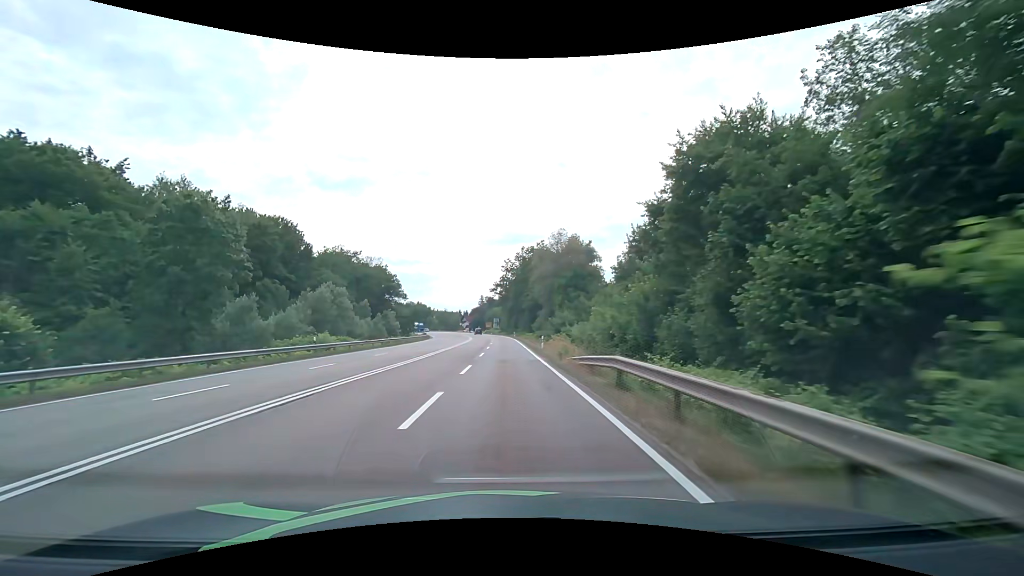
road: secondary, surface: asphalt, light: Day
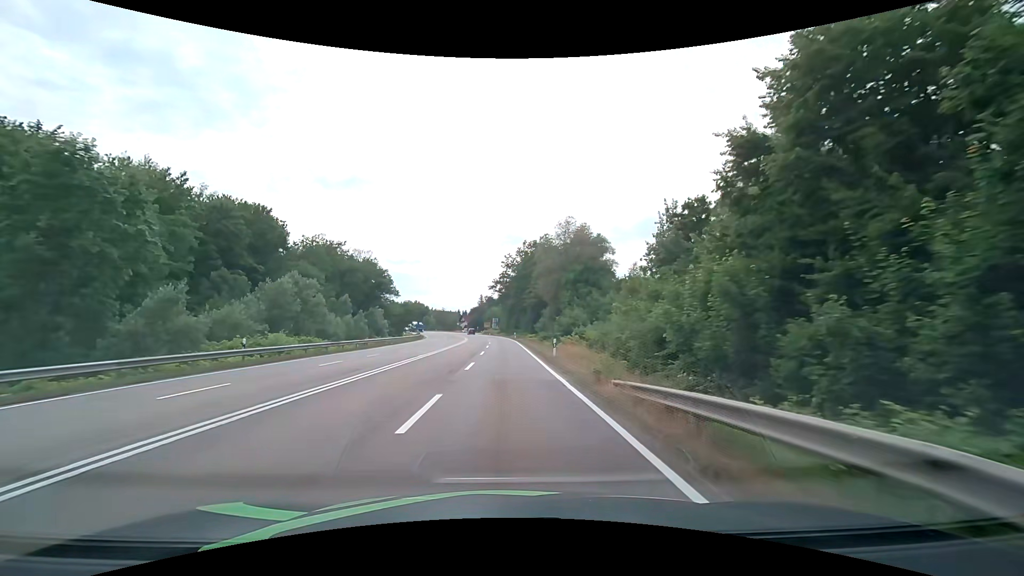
(0.0, +9.1) m; 0°
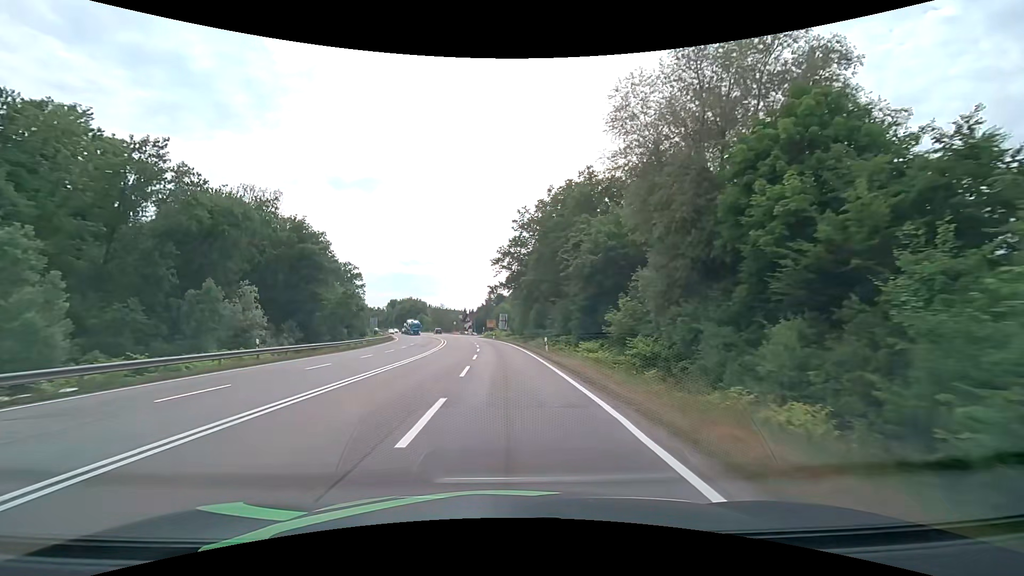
(-0.2, +45.5) m; -1°
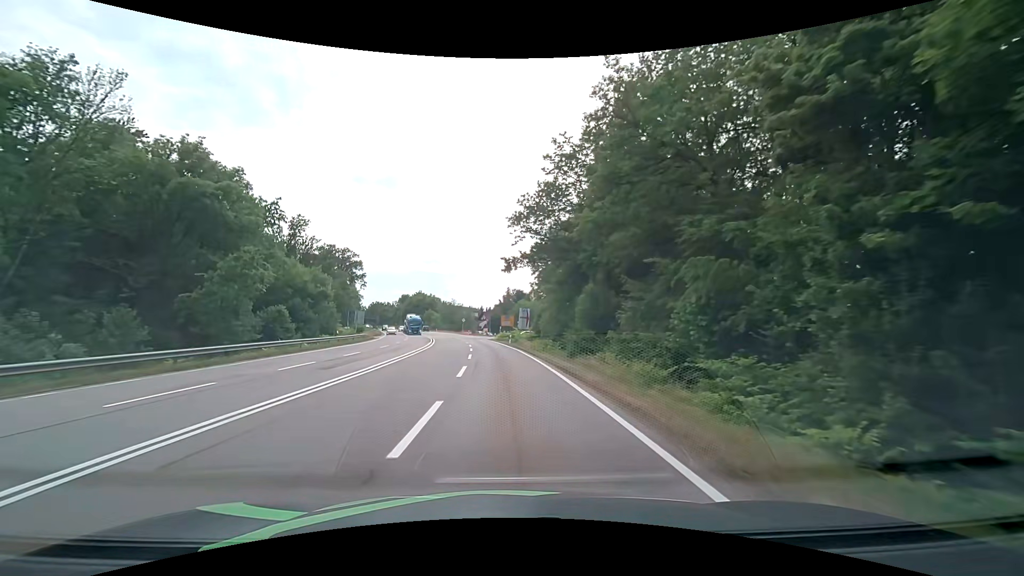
(-0.4, +27.3) m; -2°
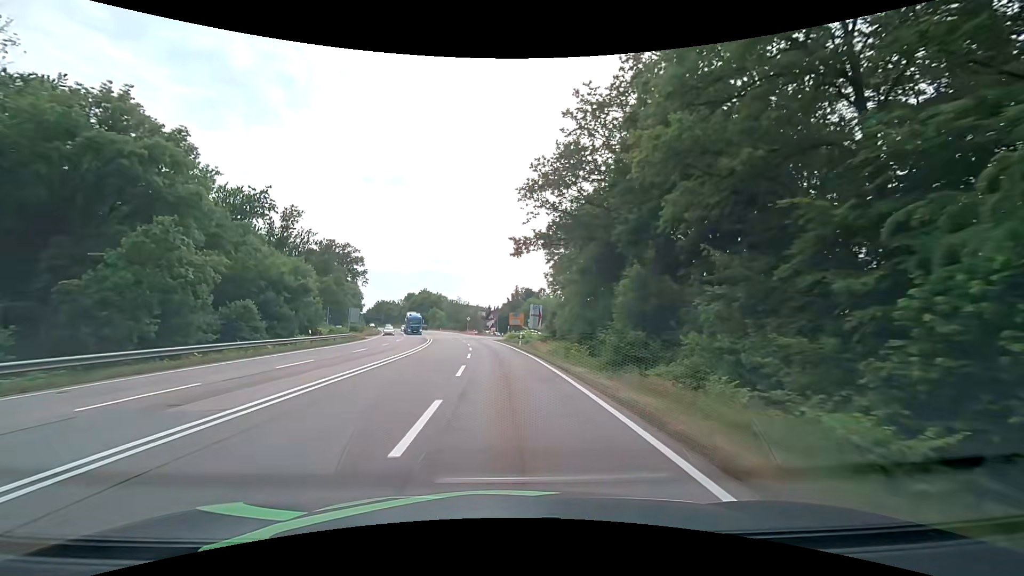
(0.0, +9.1) m; 0°
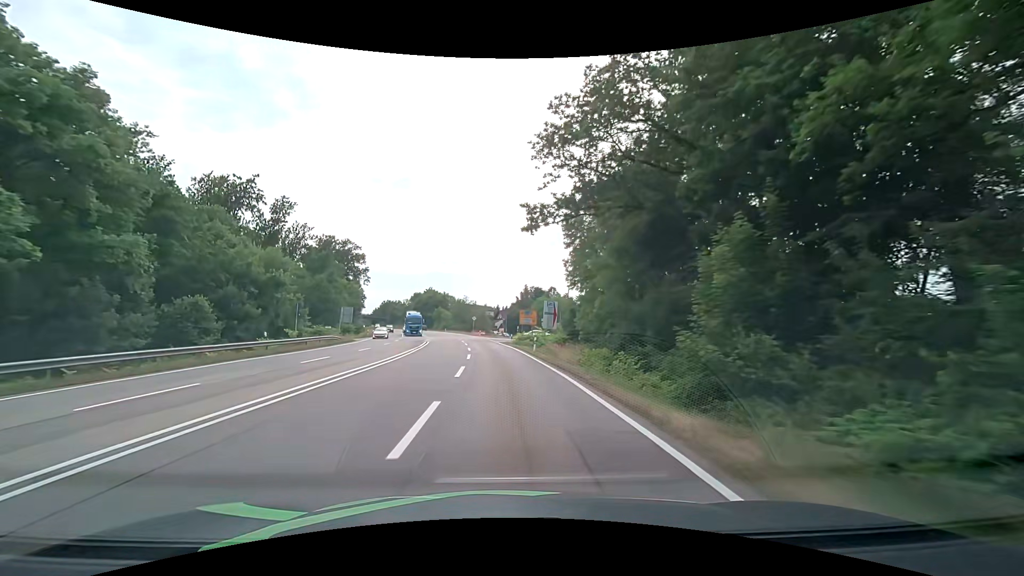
(-0.1, +9.1) m; -1°
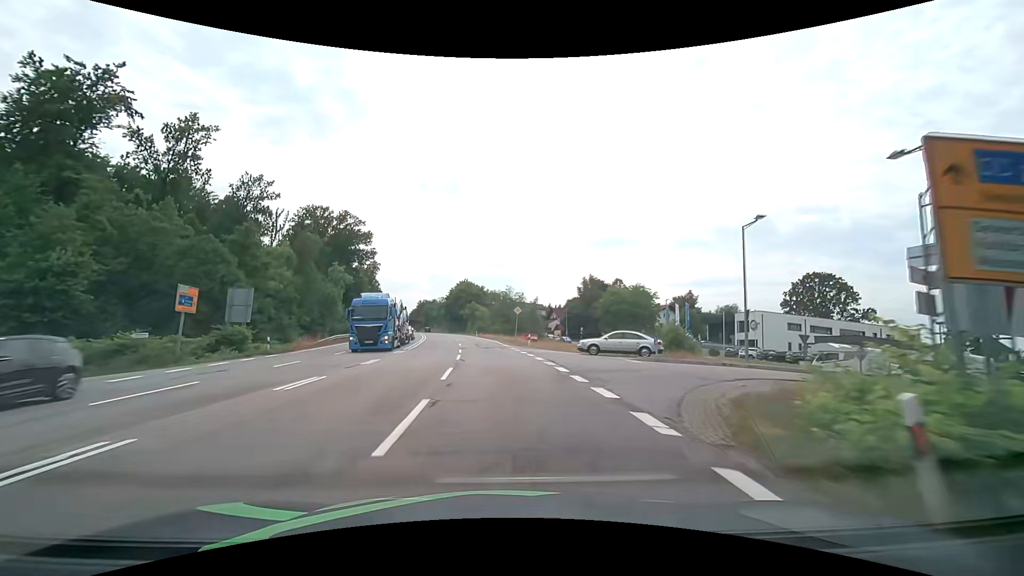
(-2.1, +45.7) m; -6°
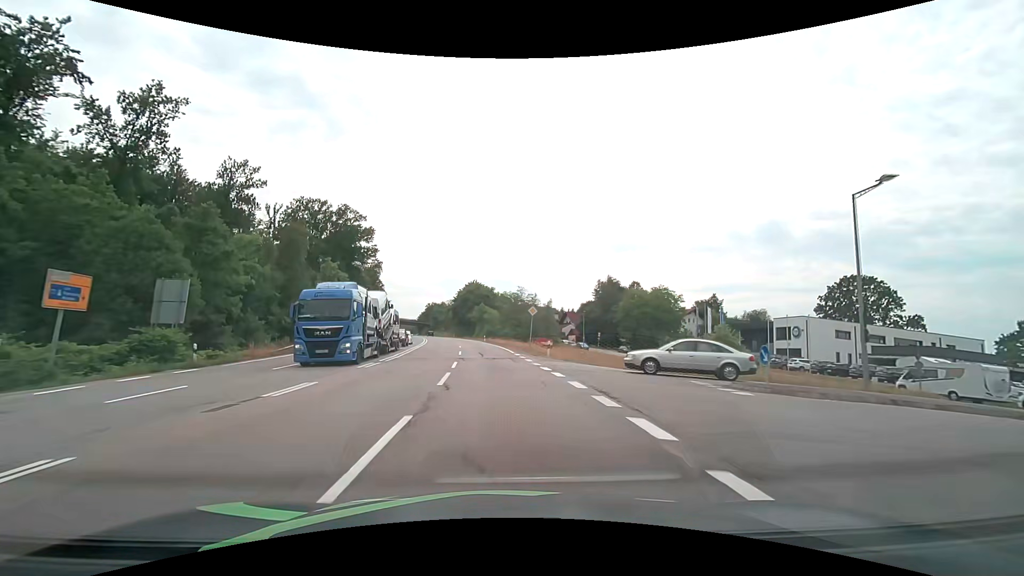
(-0.1, +9.1) m; -1°
(0, +10) (0, +20) (-1, +30) (-2, +40) (-3, +50) (-4, +60) (-5, +70) (-7, +80) (-8, +89) (-10, +99) m
